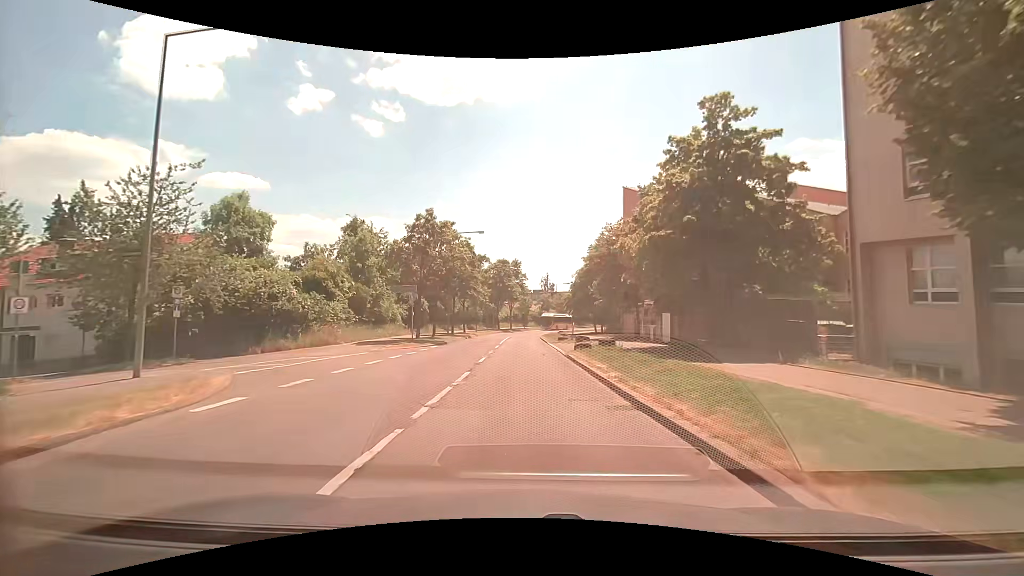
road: tertiary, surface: asphalt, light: Day
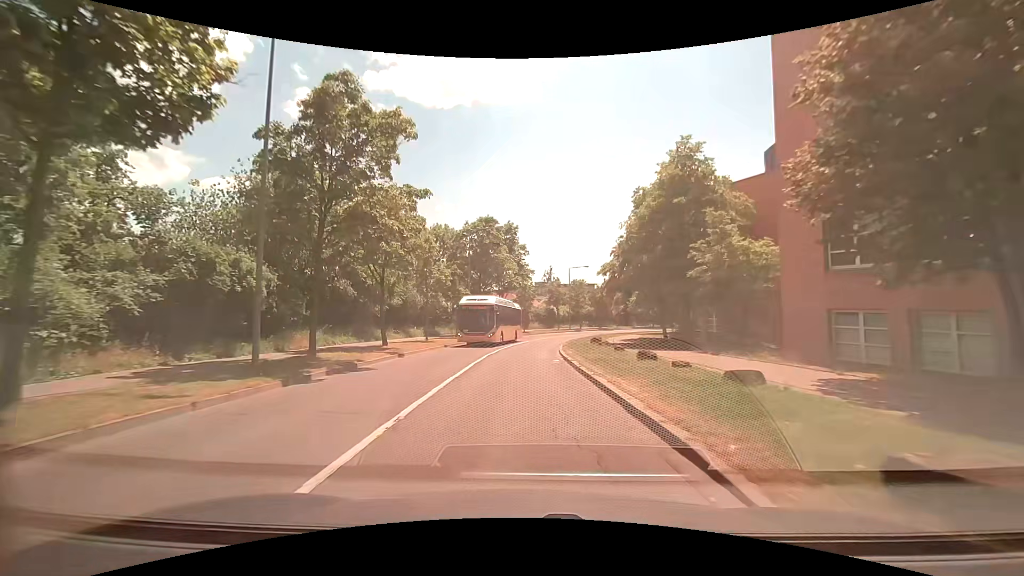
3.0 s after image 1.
(+0.1, +34.6) m; 0°
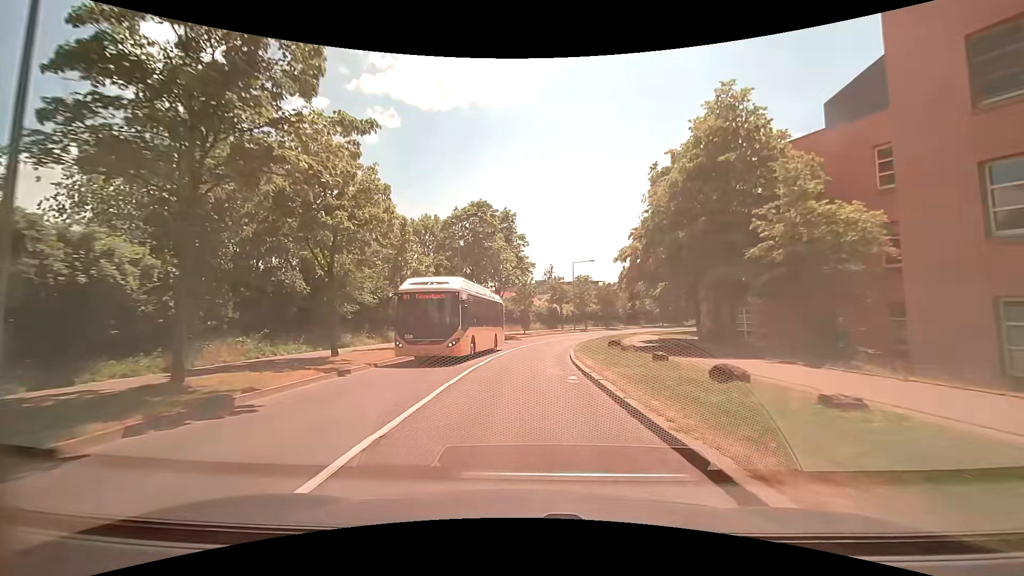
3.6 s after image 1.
(0.0, +7.0) m; -1°
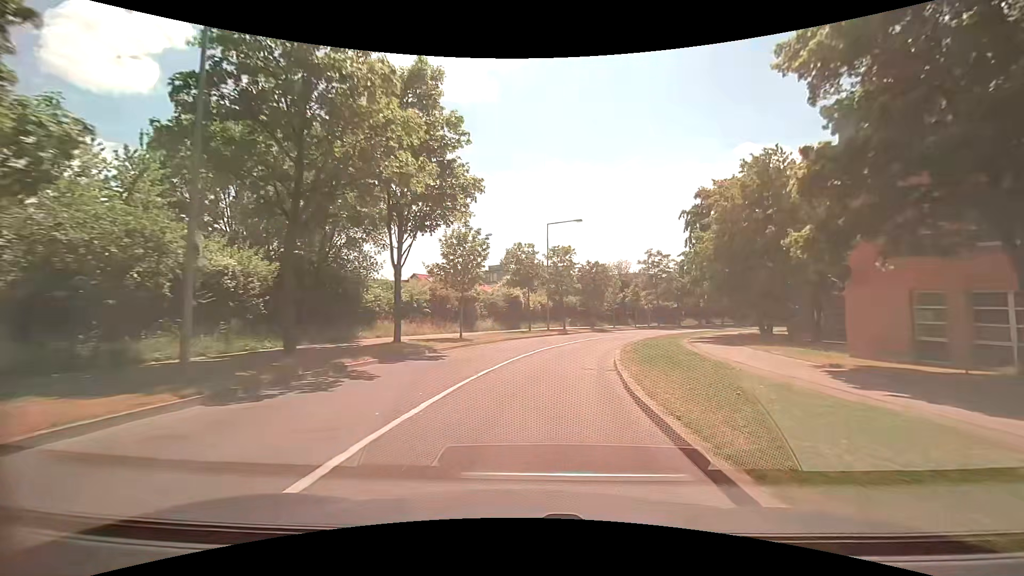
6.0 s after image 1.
(+1.1, +28.2) m; +6°
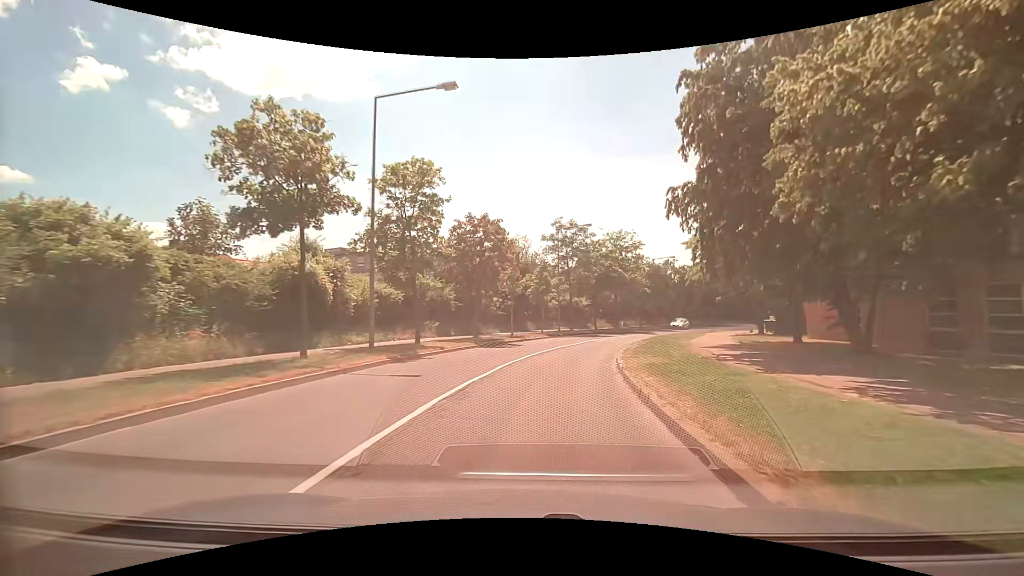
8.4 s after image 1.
(+2.9, +26.4) m; +13°
(0, +10) (+2, +20) (+4, +30) (+7, +39) (+11, +48) (+16, +57) (+21, +66) (+27, +74) (+33, +82) (+39, +90) m
